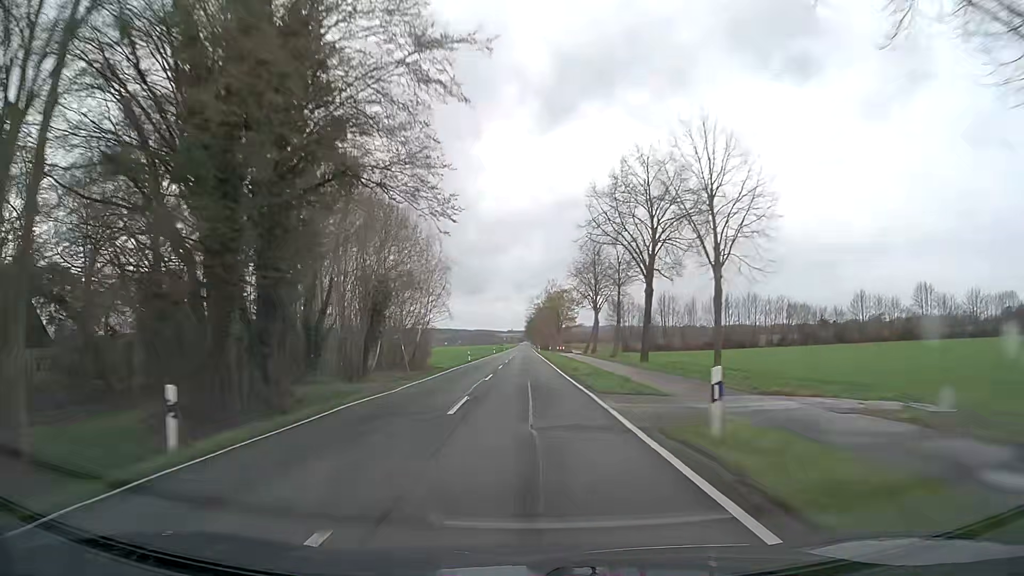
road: secondary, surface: asphalt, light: Day
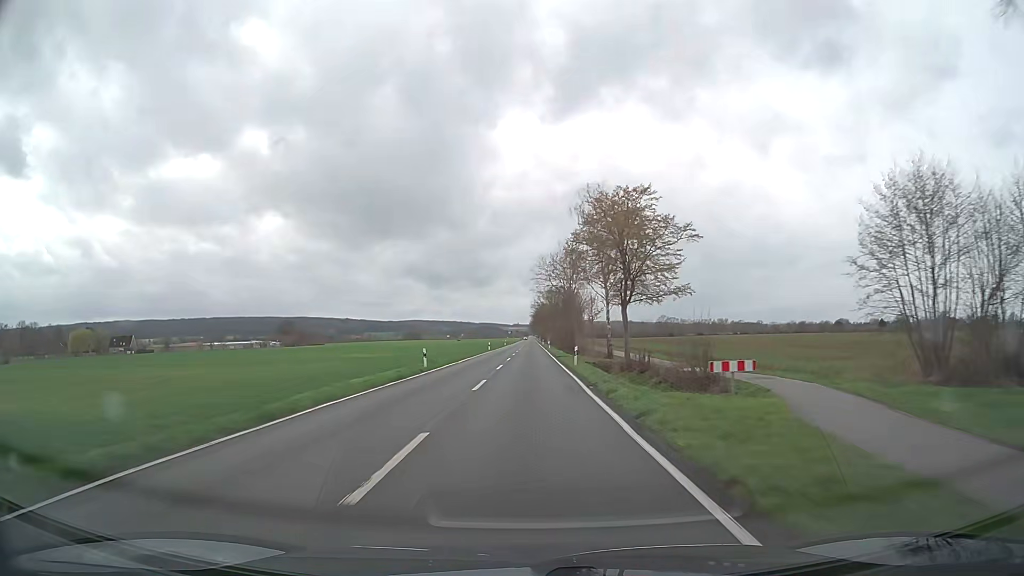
(+0.1, +79.3) m; 0°
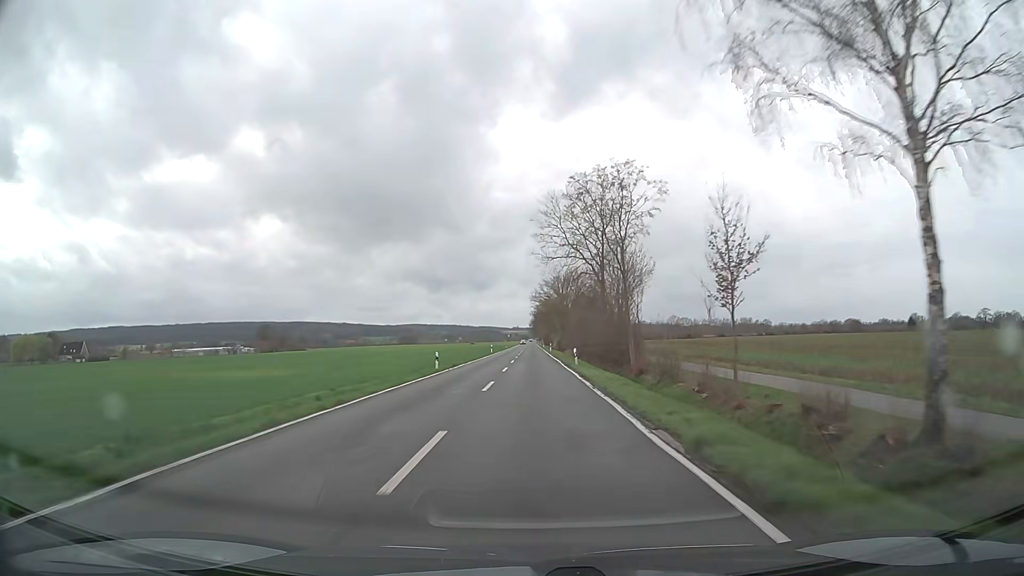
(0.0, +47.5) m; 0°
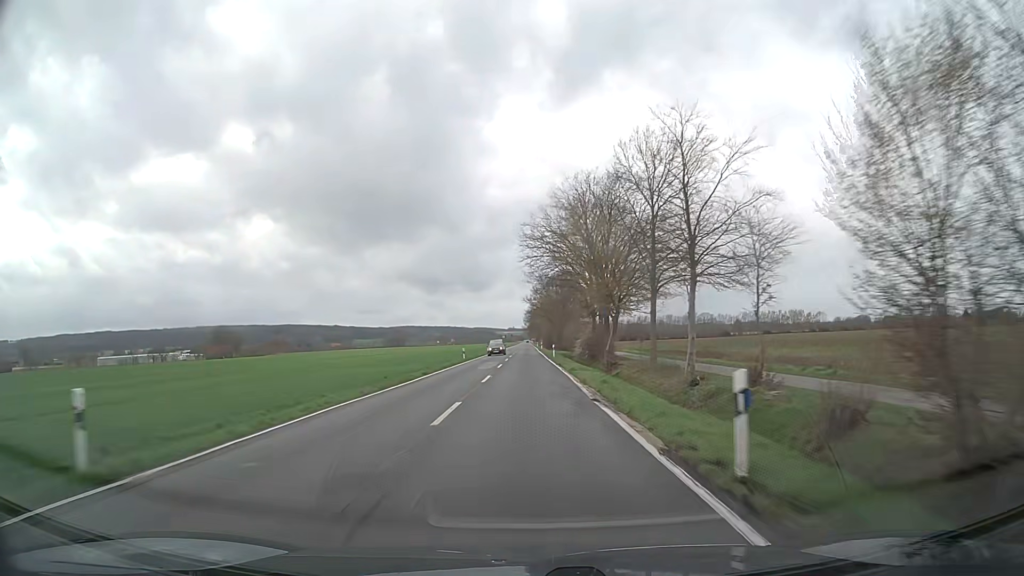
(+0.9, +79.2) m; +1°
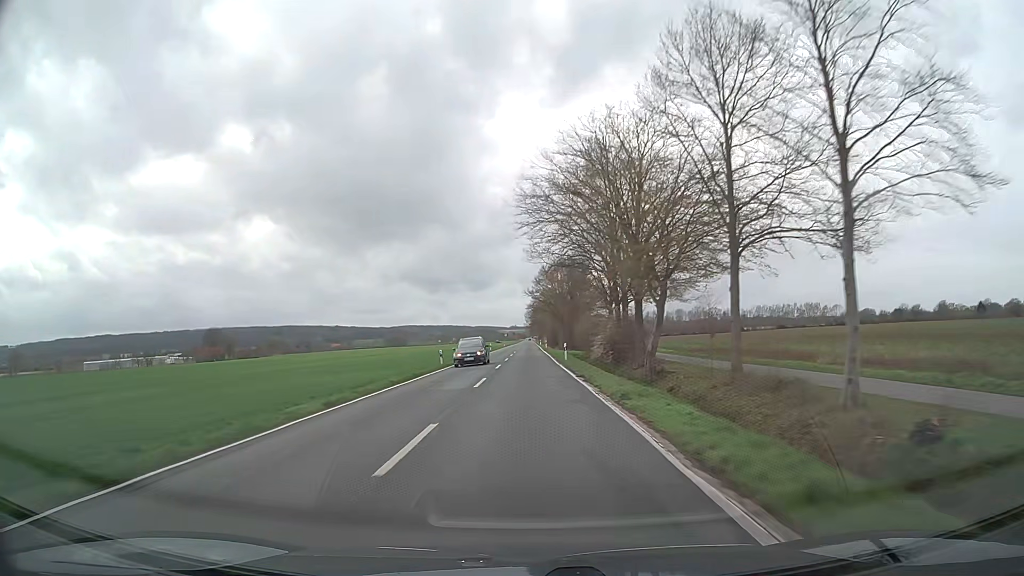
(0.0, +15.8) m; 0°
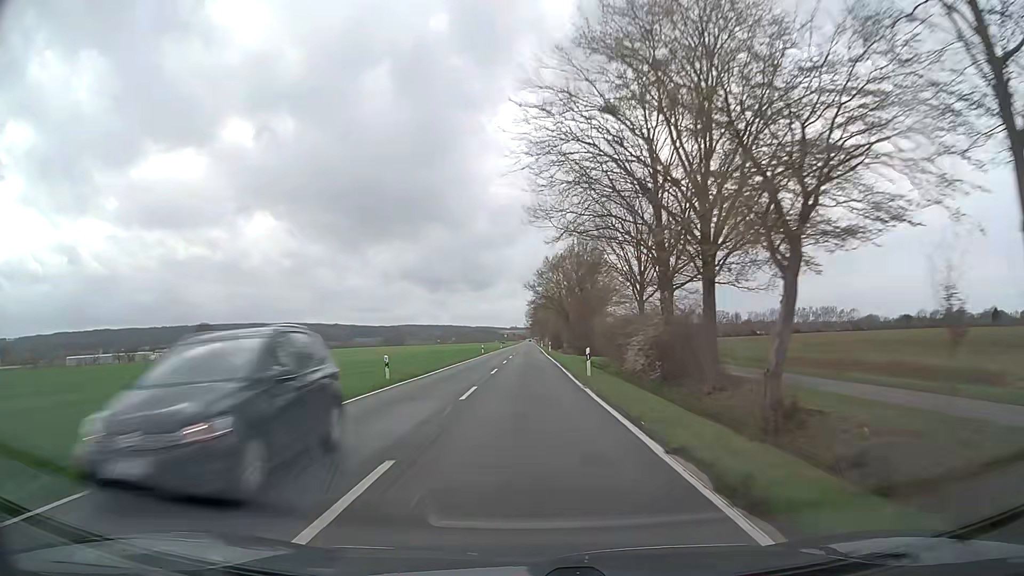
(0.0, +15.8) m; 0°
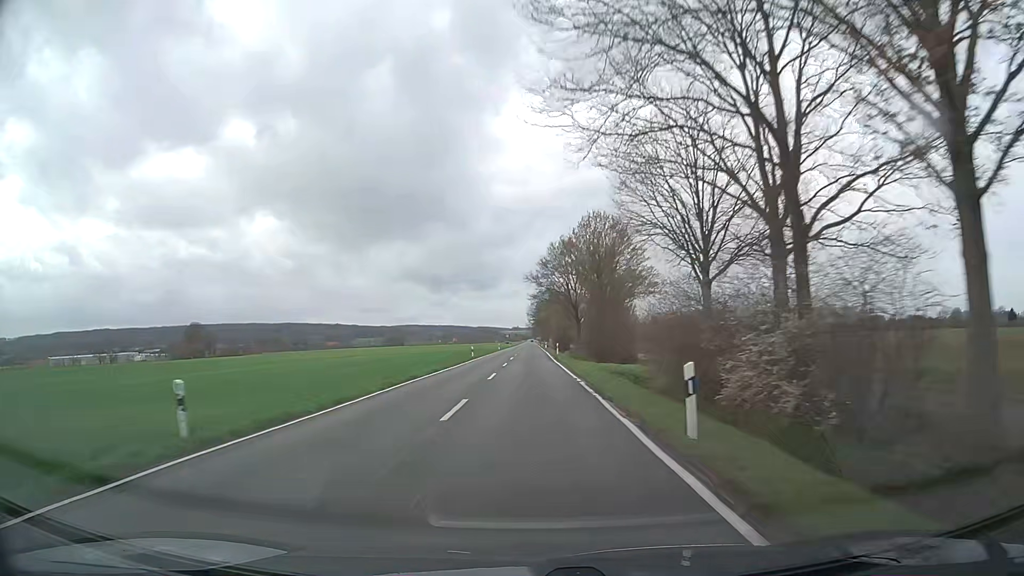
(-0.1, +15.8) m; 0°
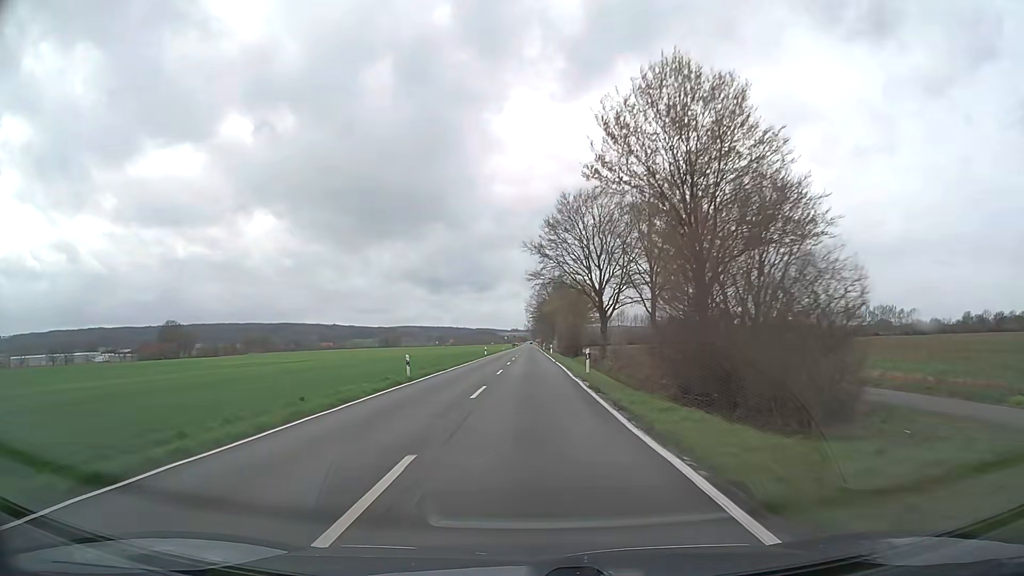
(-0.1, +31.5) m; 0°
(0, +10) (0, +20) (0, +30) (0, +40) (0, +50) (0, +60) (0, +70) (0, +80) (+1, +90) (+1, +100) m
